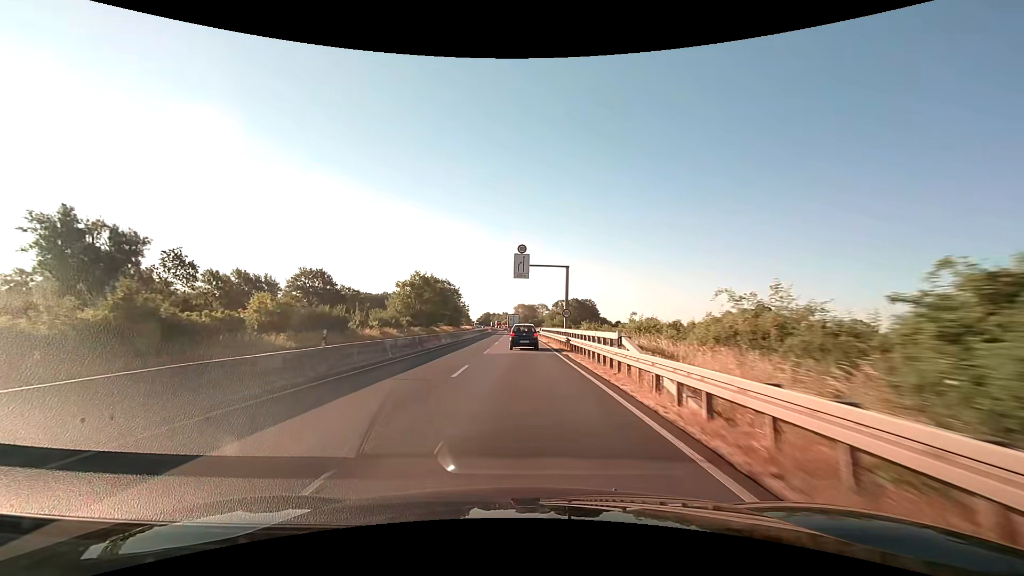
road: trunk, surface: asphalt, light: Day
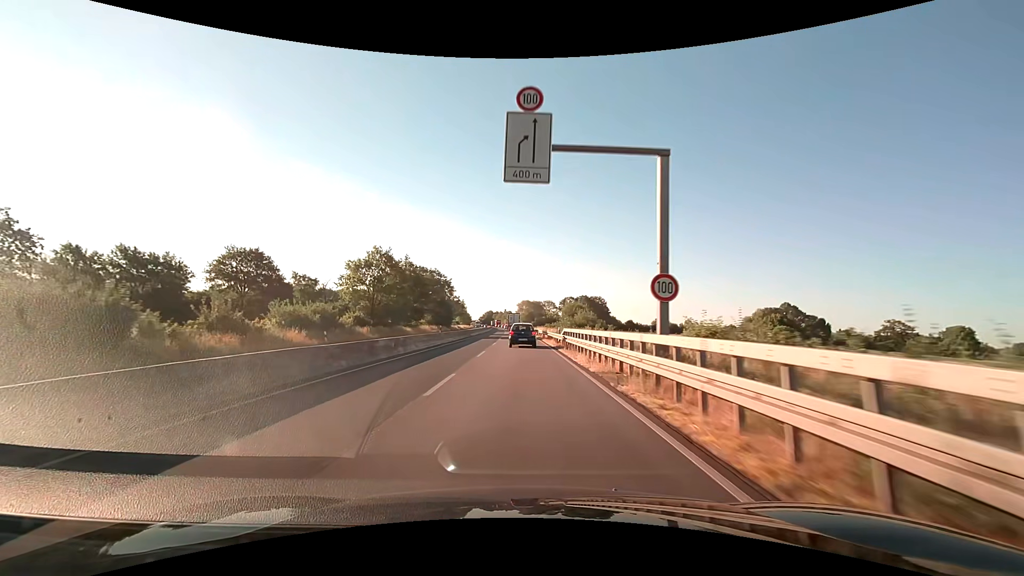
(0.0, +27.3) m; 0°
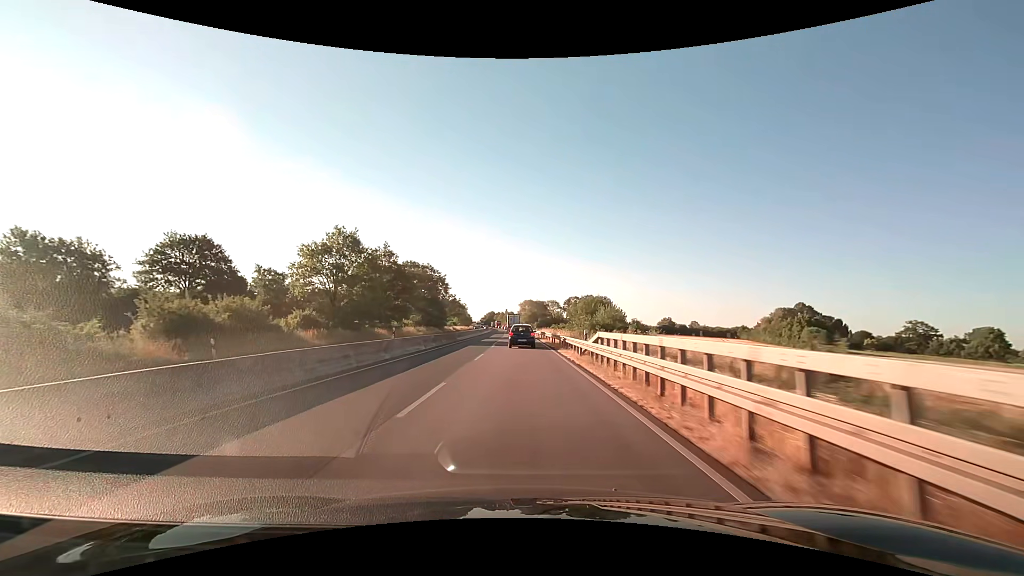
(0.0, +13.7) m; 0°
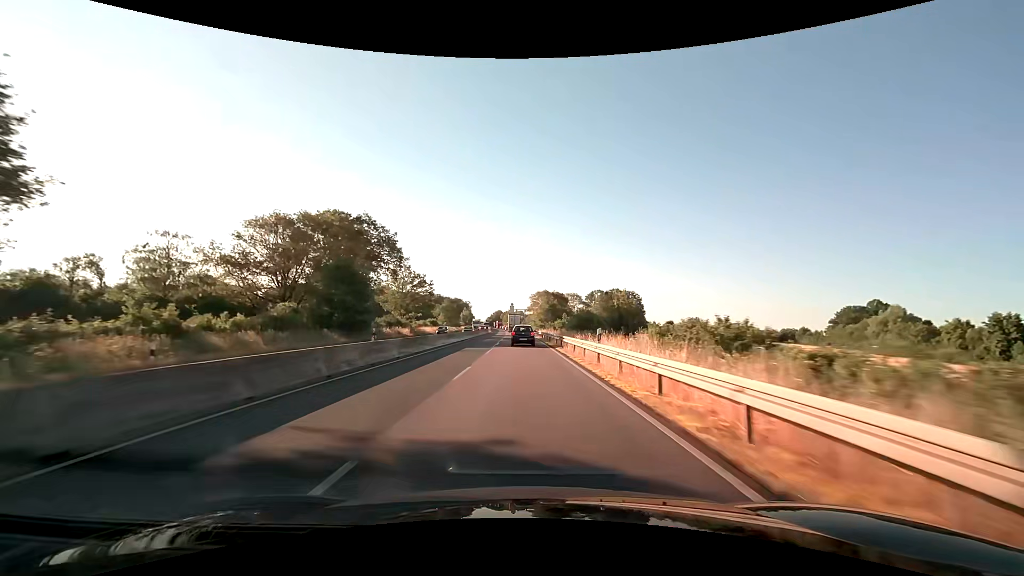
(-0.7, +55.3) m; -1°
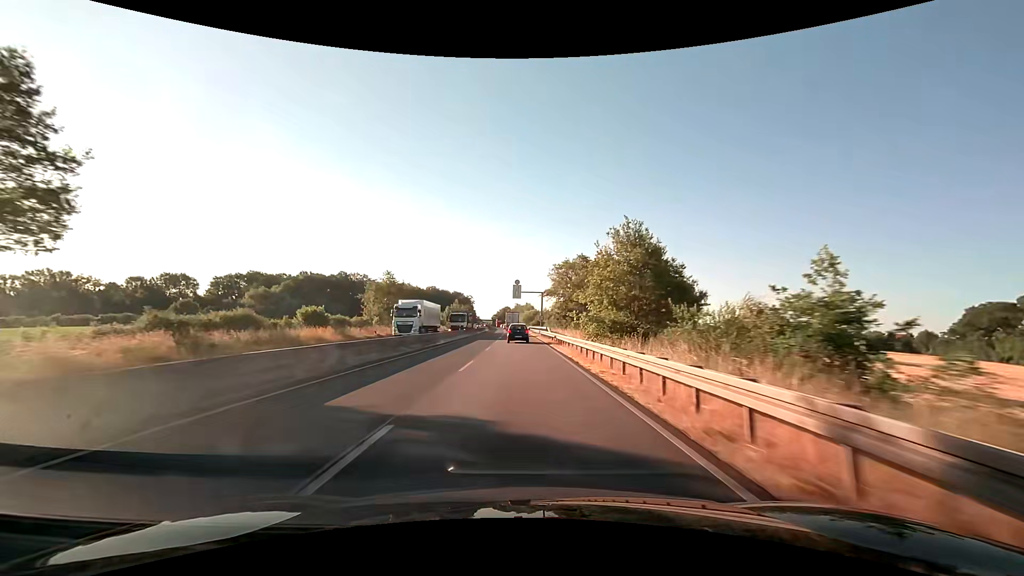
(-0.8, +70.0) m; -1°
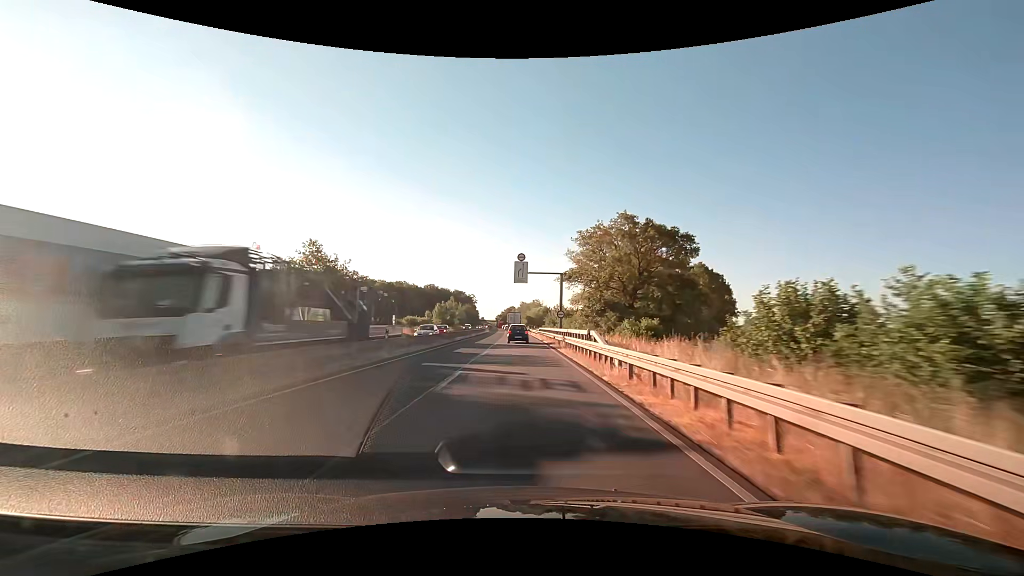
(-0.2, +28.1) m; -1°
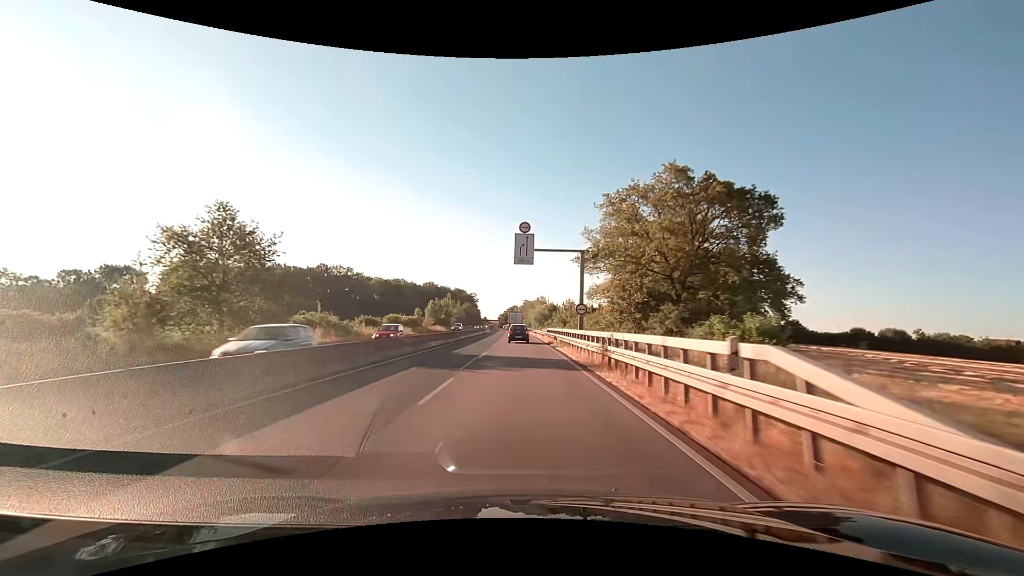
(-0.1, +14.1) m; 0°
(0, +10) (0, +20) (0, +30) (0, +40) (0, +50) (-1, +60) (-1, +70) (-1, +80) (-1, +90) (-2, +100) m
